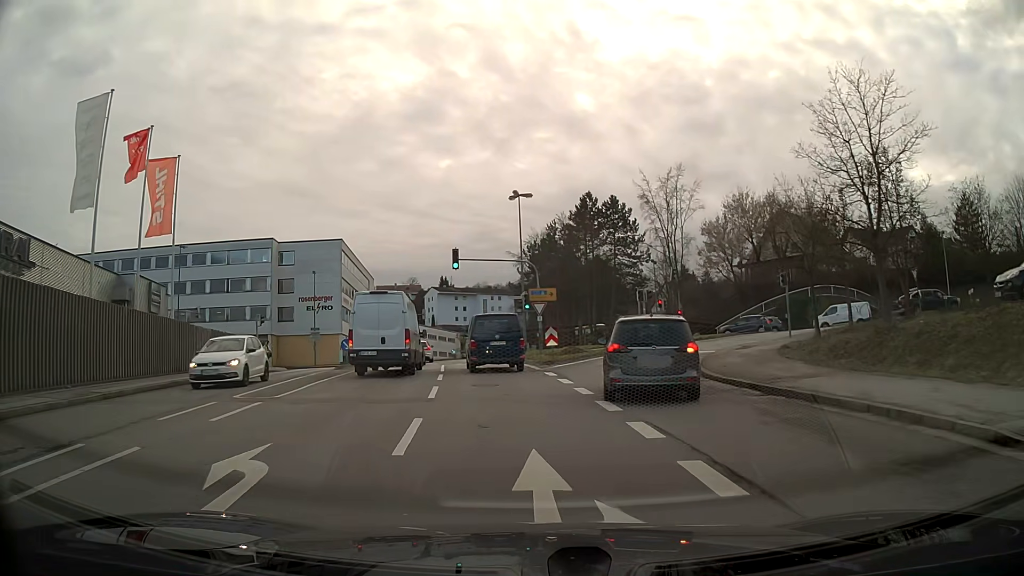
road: tertiary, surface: asphalt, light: Day
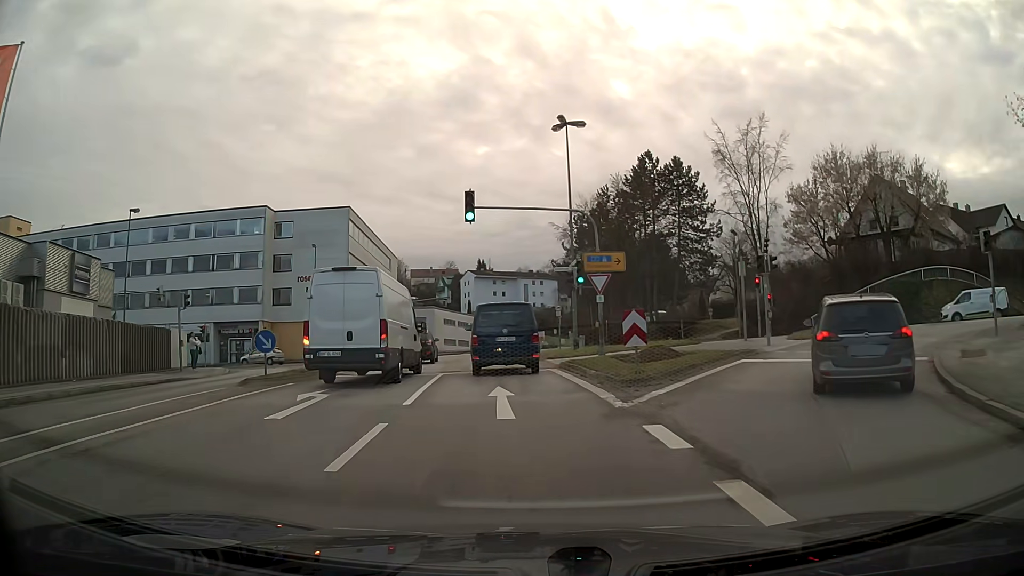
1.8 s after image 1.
(-0.4, +13.4) m; -4°
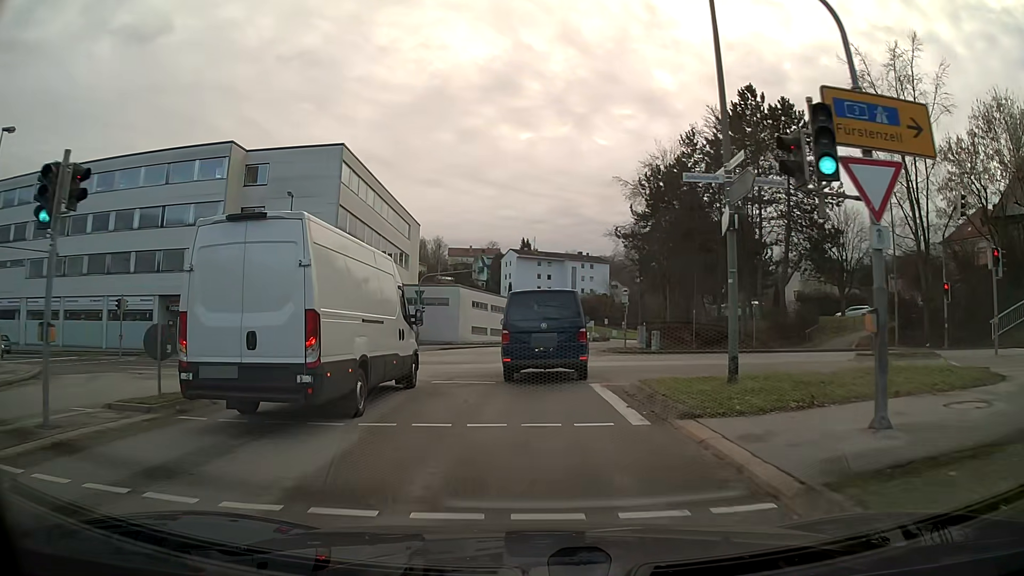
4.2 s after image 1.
(-0.6, +17.3) m; -3°
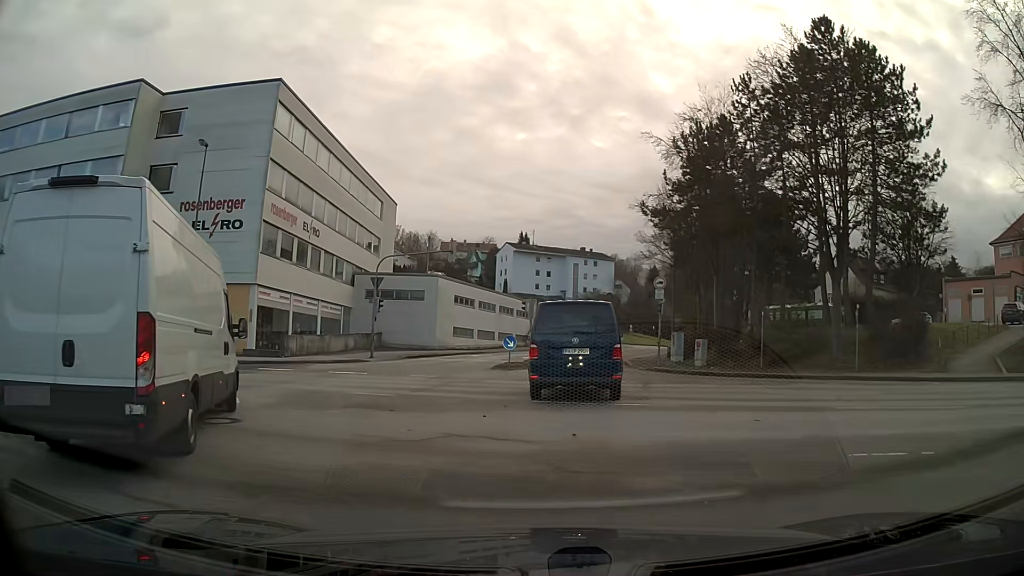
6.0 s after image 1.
(0.0, +13.0) m; +1°
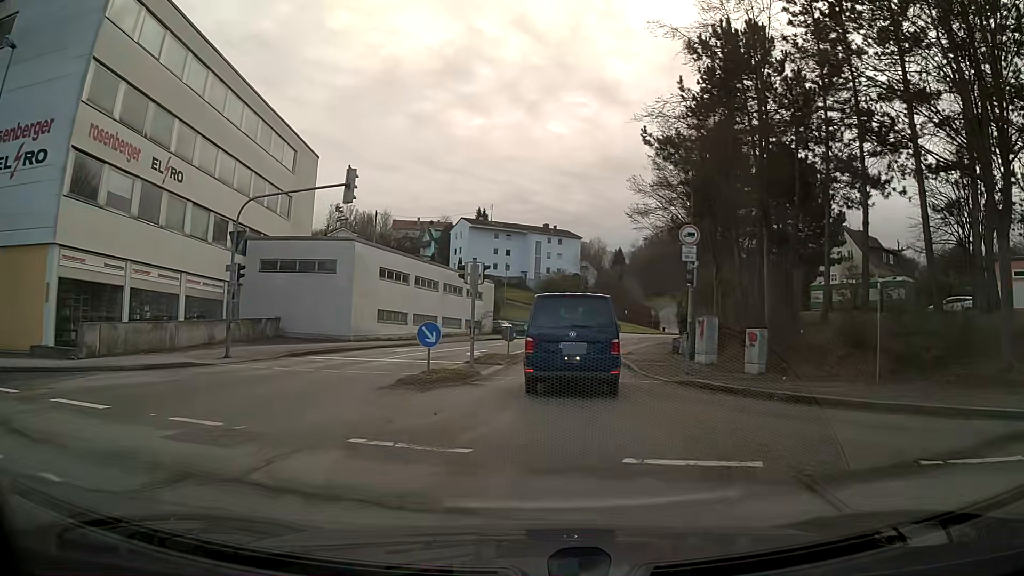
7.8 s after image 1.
(+0.4, +13.2) m; +4°
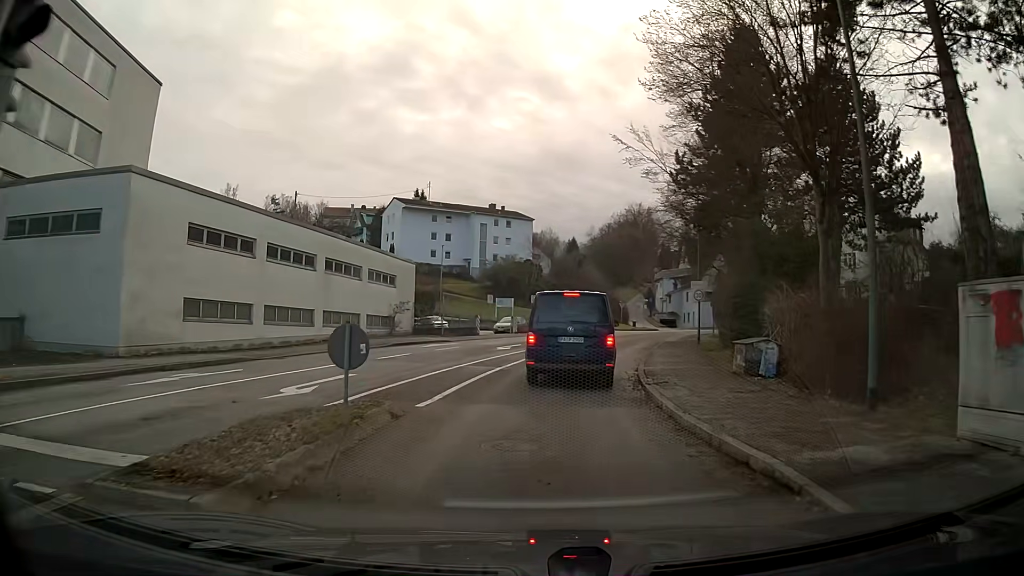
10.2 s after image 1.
(+0.7, +17.4) m; +4°
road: residential
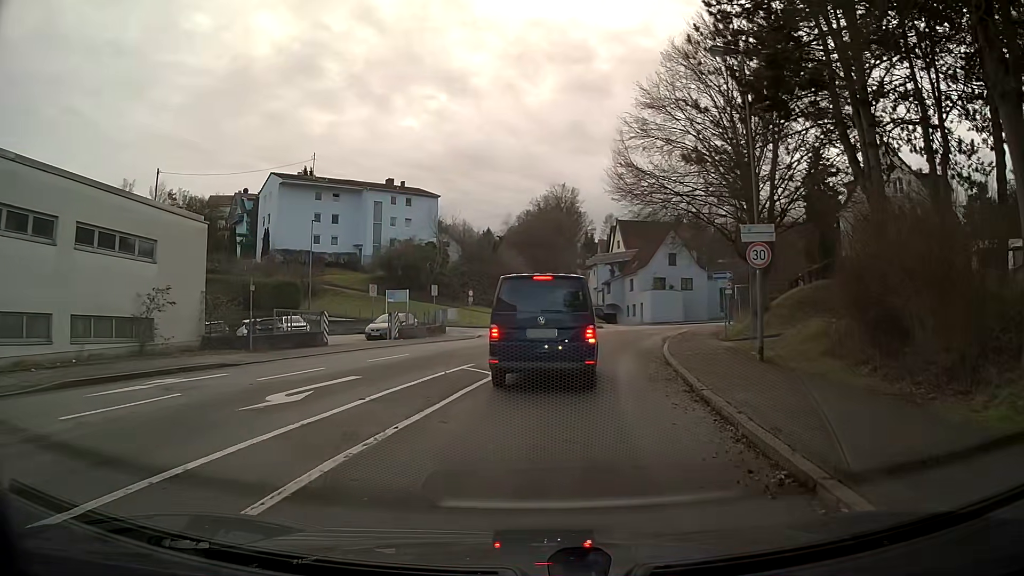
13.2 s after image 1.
(+1.1, +19.0) m; +7°
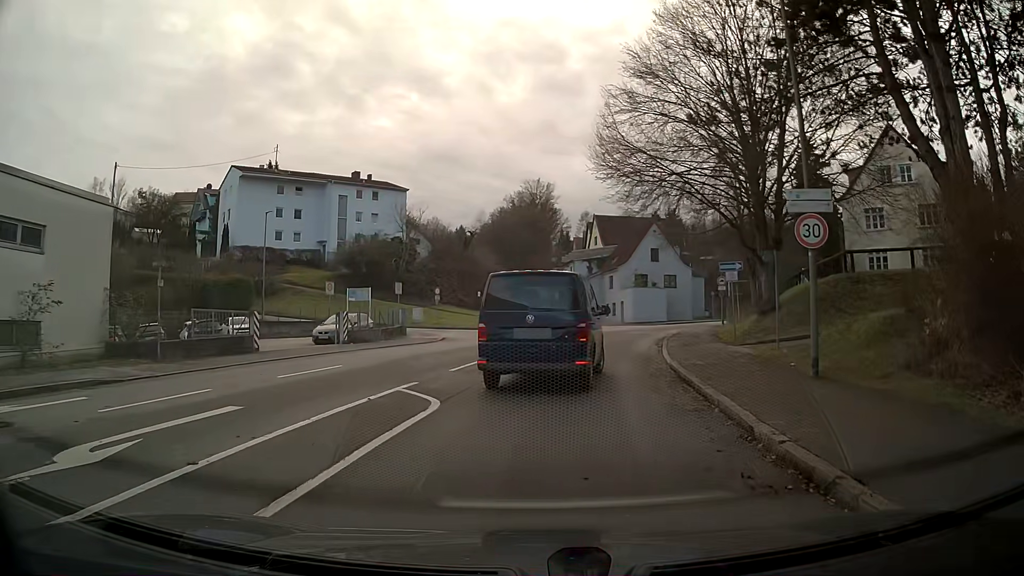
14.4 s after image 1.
(+0.1, +4.4) m; +4°
(0, +10) (+1, +20) (+2, +30) (+5, +39) (+9, +49) (+13, +58) (+19, +66) (+25, +74) (+31, +82) (+37, +90) m
